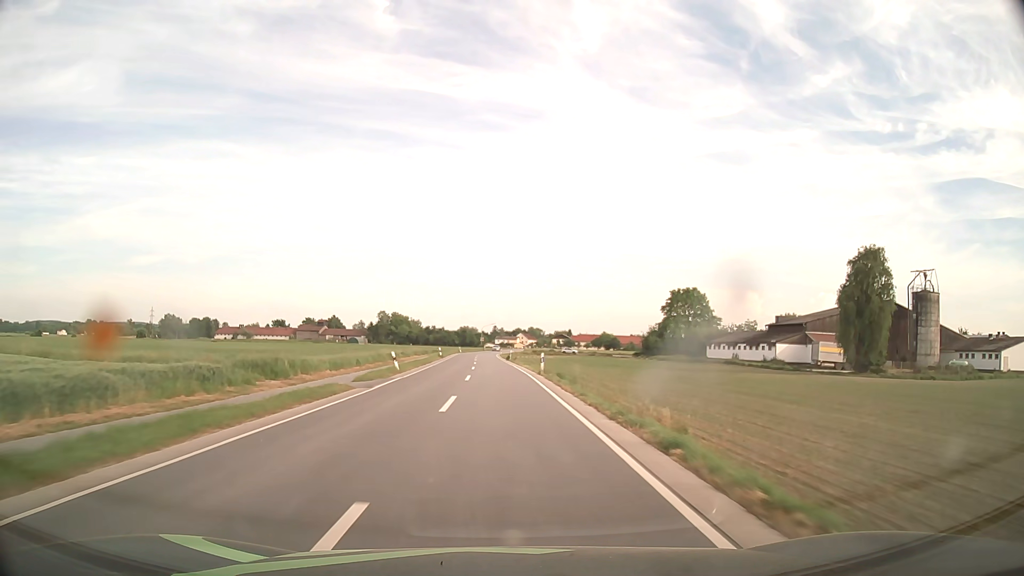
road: secondary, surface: asphalt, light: Day
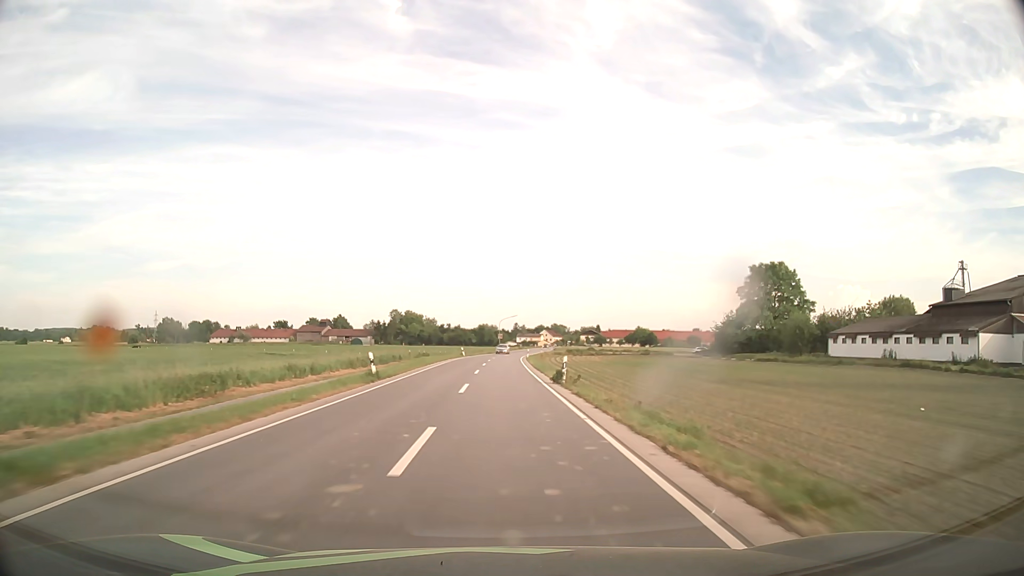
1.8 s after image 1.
(-0.9, +42.6) m; -2°
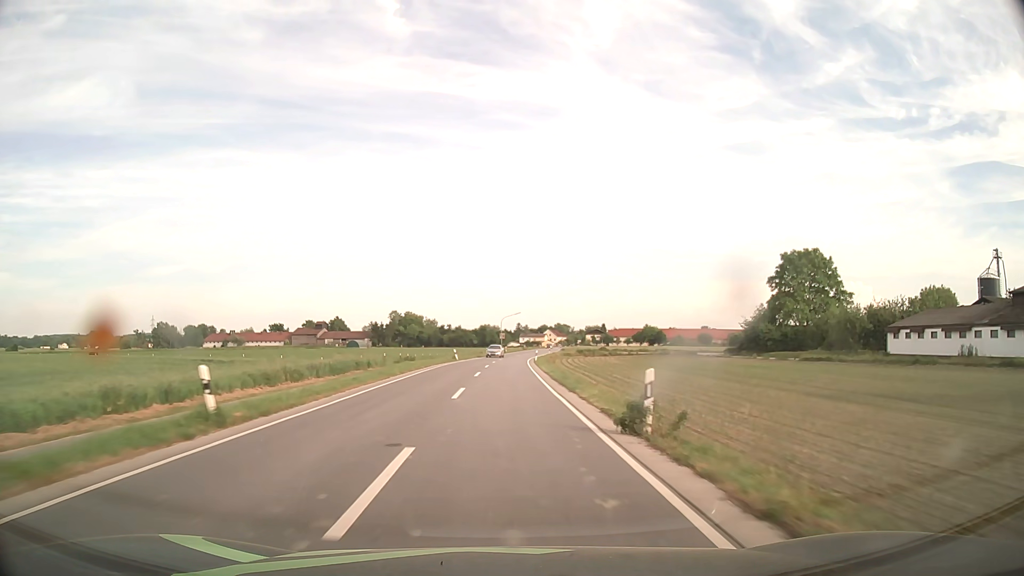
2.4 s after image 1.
(0.0, +14.2) m; 0°
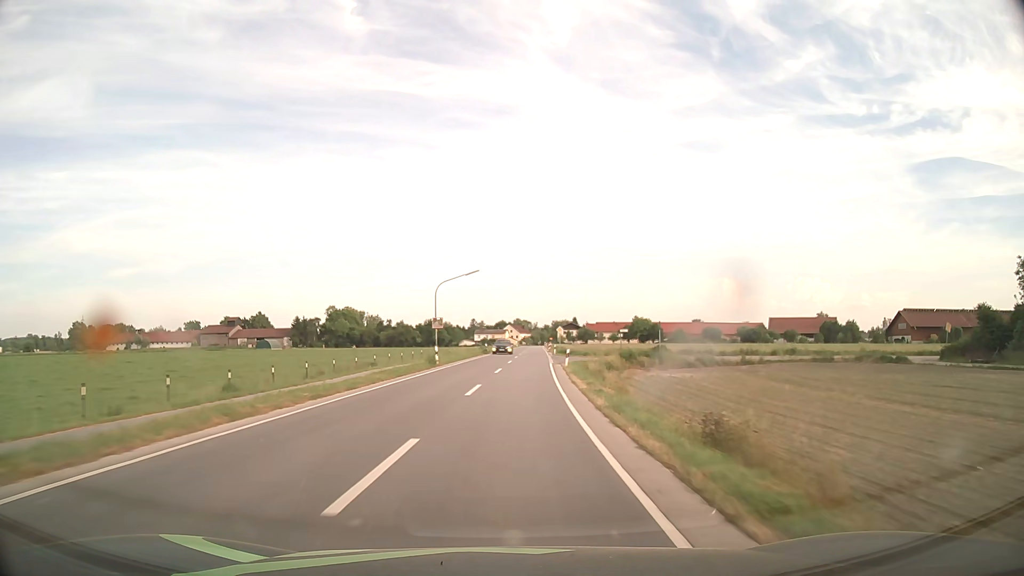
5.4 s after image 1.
(+1.1, +71.1) m; +4°
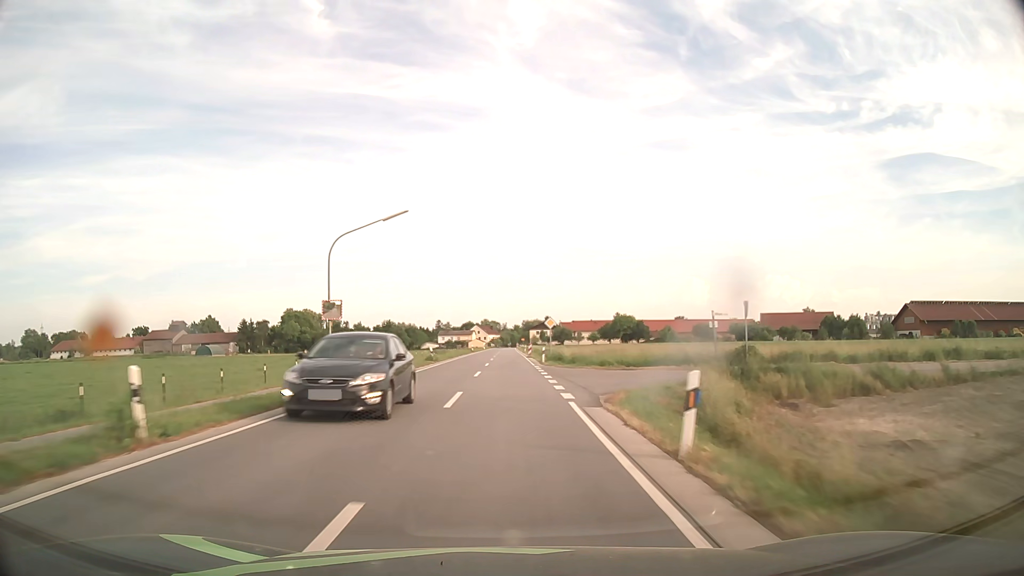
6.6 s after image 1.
(+0.8, +27.5) m; +3°
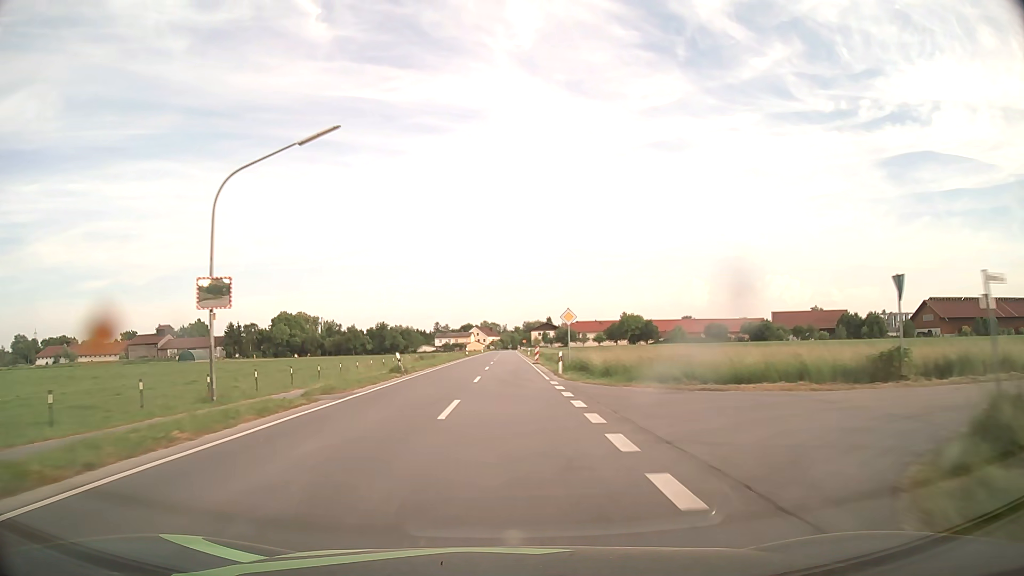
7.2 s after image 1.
(0.0, +13.4) m; 0°
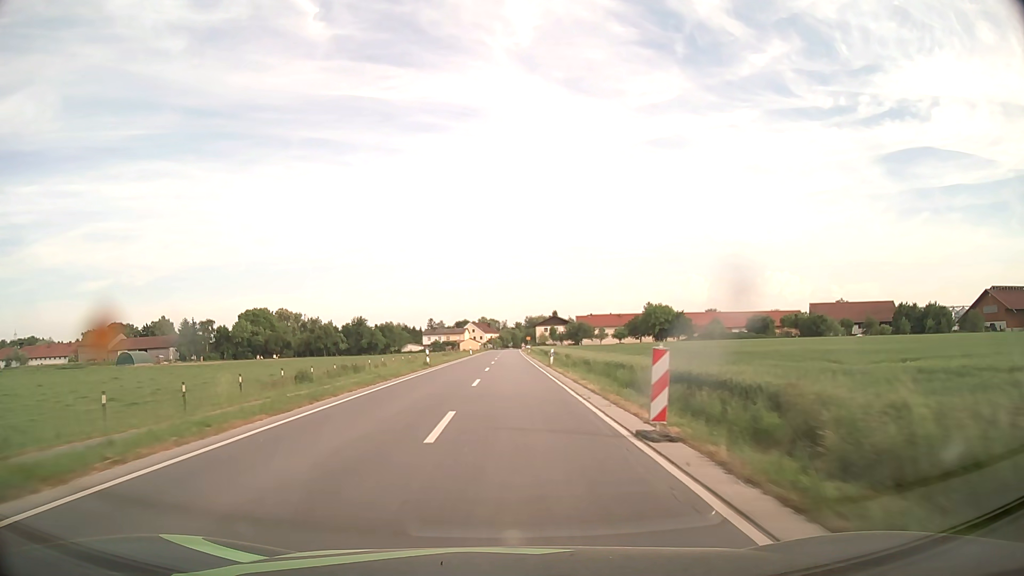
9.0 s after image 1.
(0.0, +38.5) m; 0°
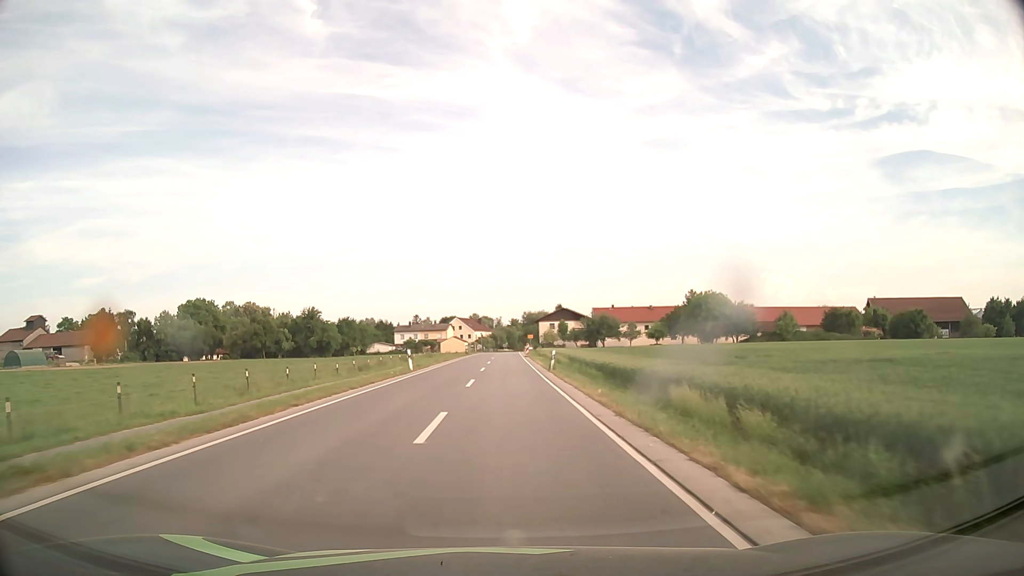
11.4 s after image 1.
(+0.1, +47.7) m; 0°
(0, +10) (0, +20) (0, +30) (0, +40) (0, +50) (0, +60) (0, +70) (0, +80) (0, +90) (0, +100) m
